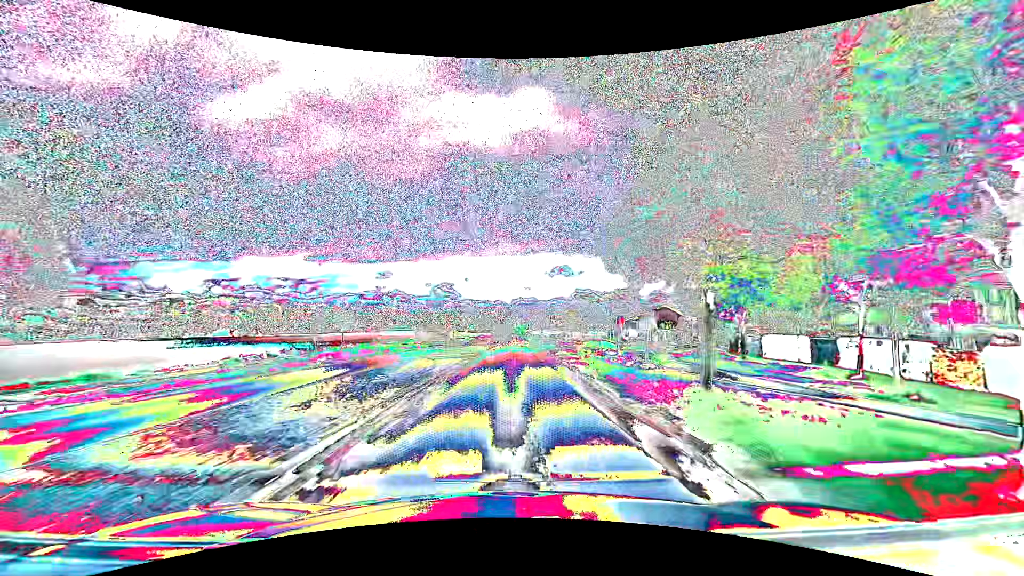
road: primary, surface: asphalt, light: Day
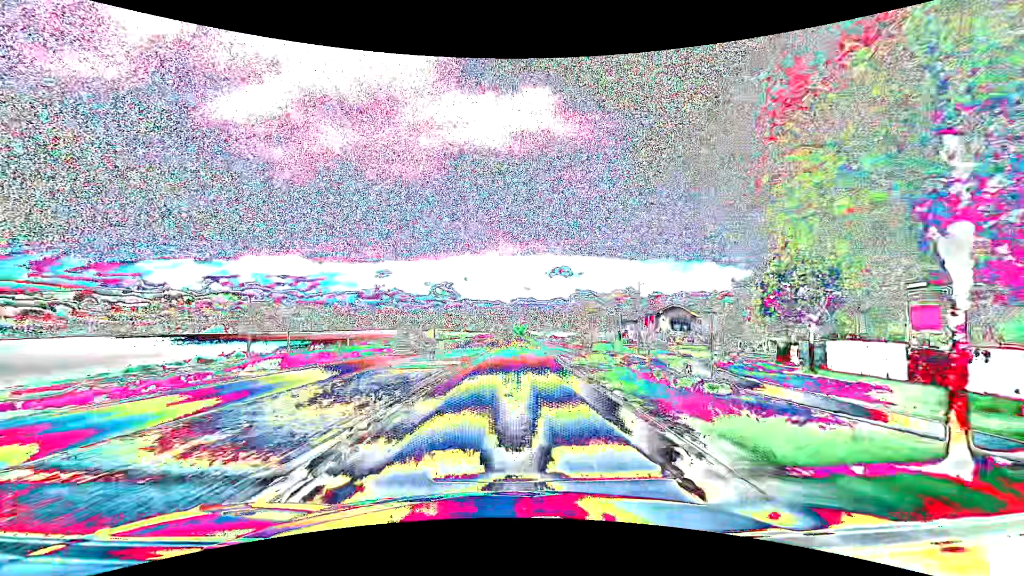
(-0.1, +7.9) m; -1°
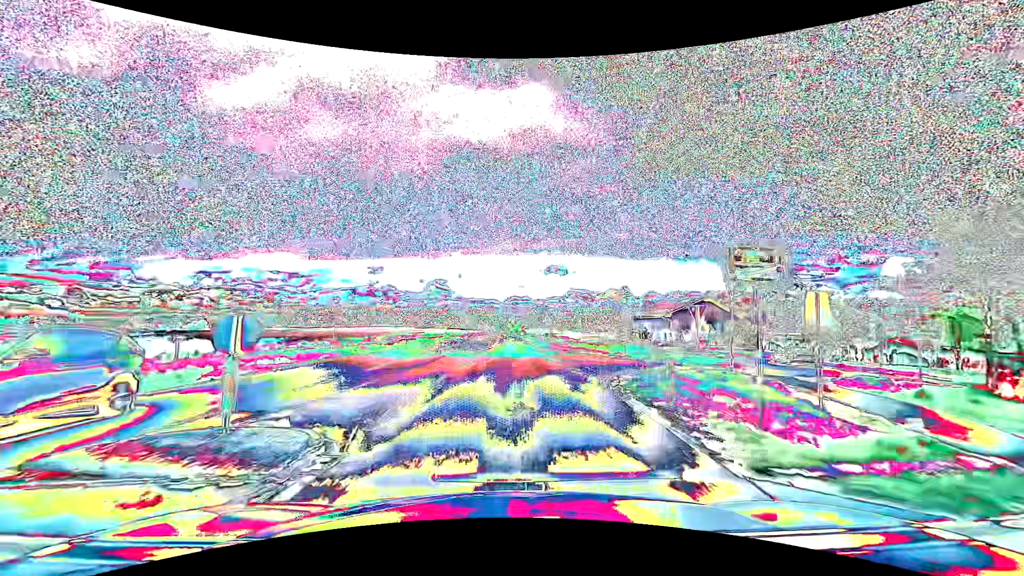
(+0.3, +16.7) m; +2°
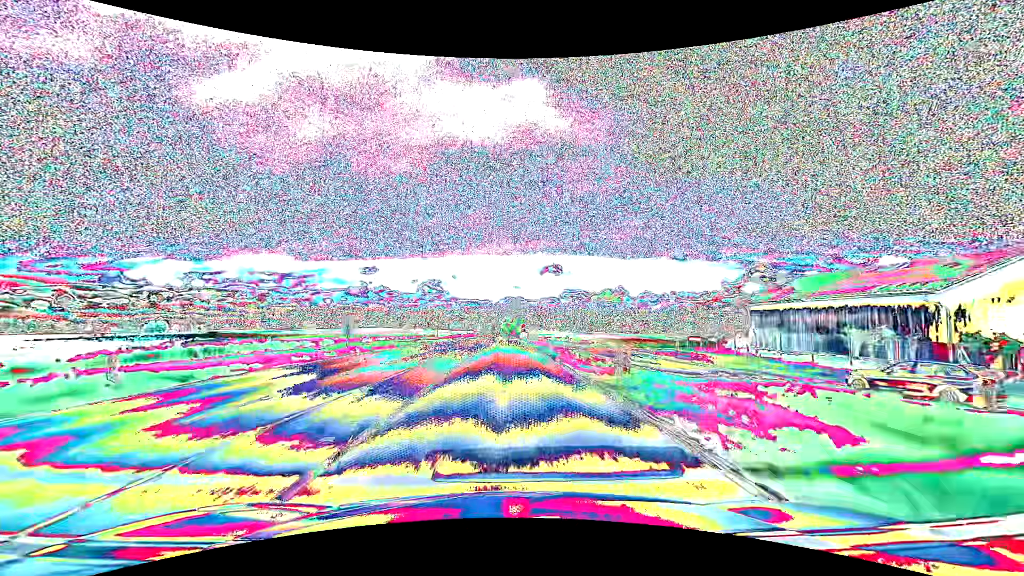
(0.0, +48.0) m; 0°
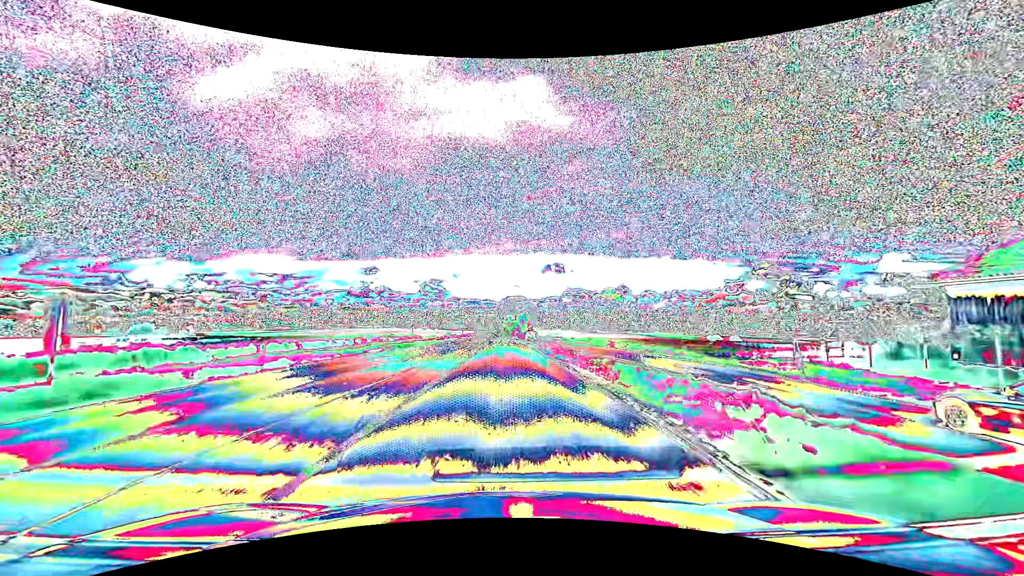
(0.0, +21.4) m; 0°
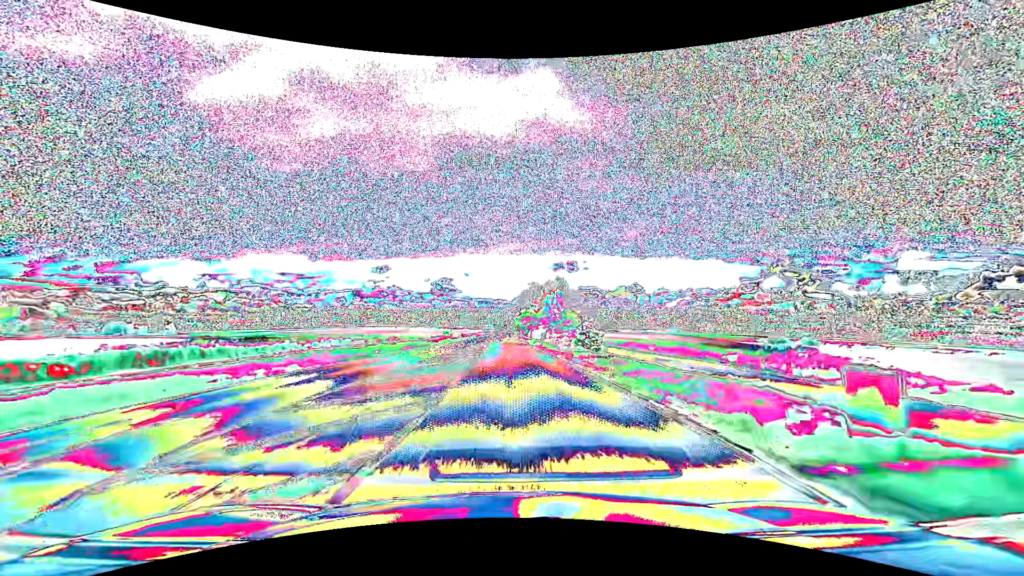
(-0.8, +46.4) m; -1°
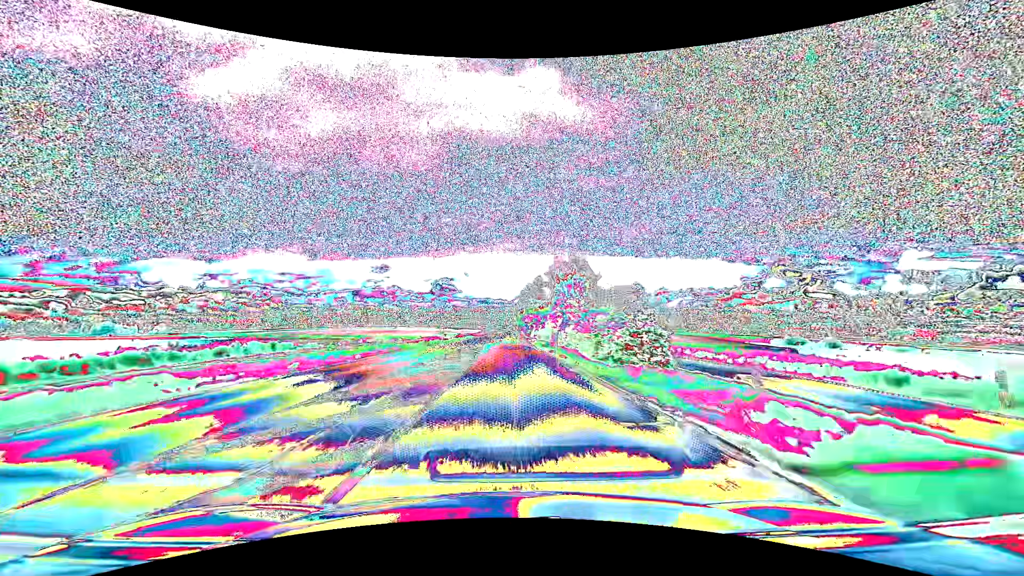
(0.0, +12.3) m; 0°
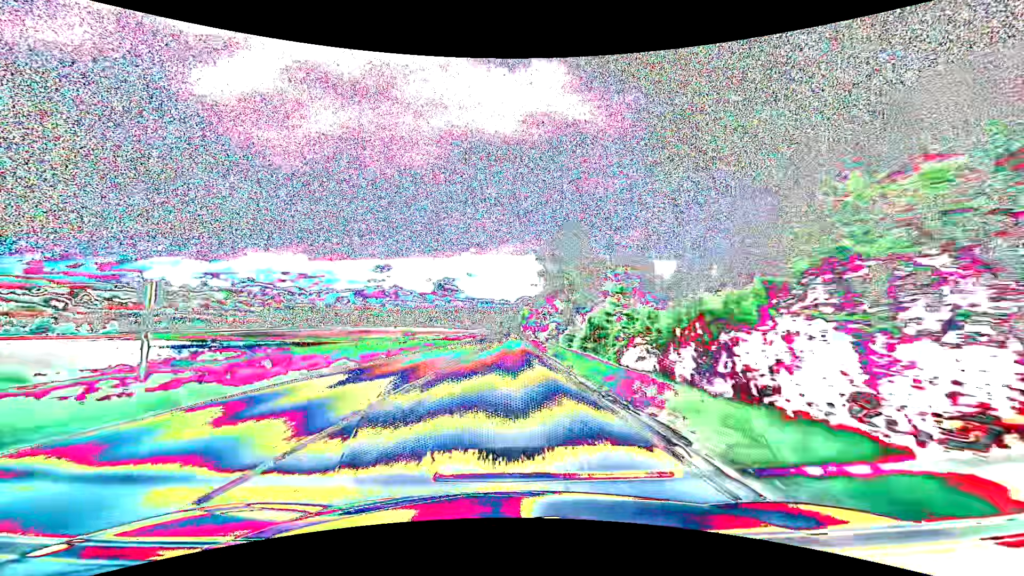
(-0.2, +52.0) m; 0°
(0, +10) (0, +20) (0, +30) (0, +40) (0, +50) (0, +60) (+1, +70) (+1, +80) (+1, +90) (+1, +100) m
